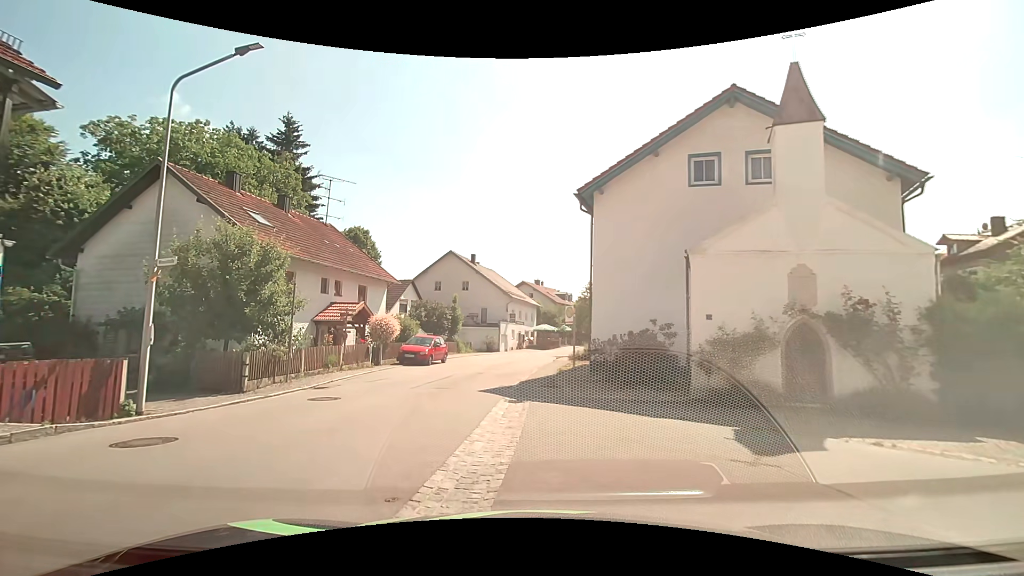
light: Day
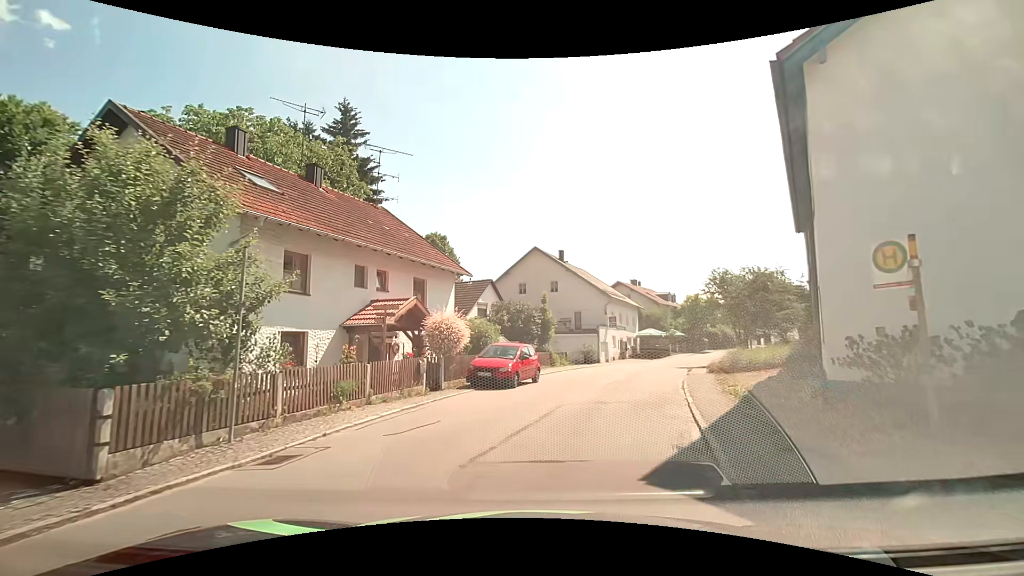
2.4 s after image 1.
(-1.2, +9.1) m; -8°
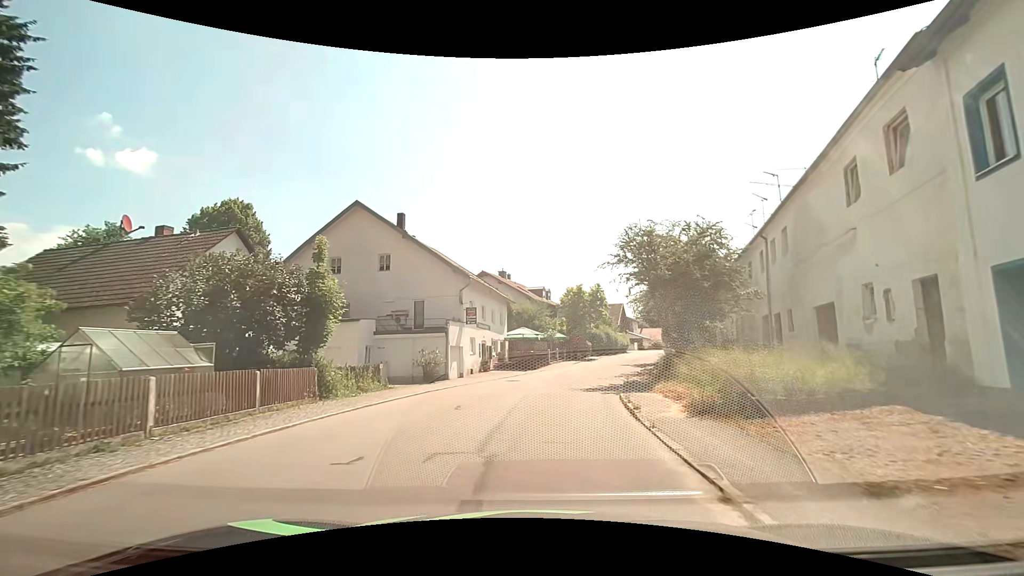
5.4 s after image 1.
(+2.5, +17.9) m; +13°
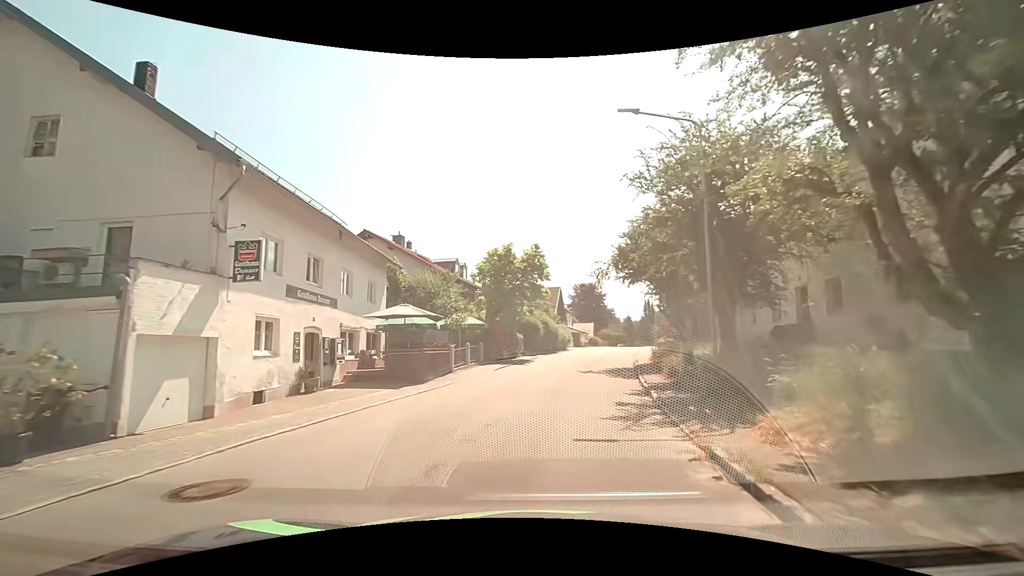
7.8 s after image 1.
(+1.4, +19.0) m; +9°
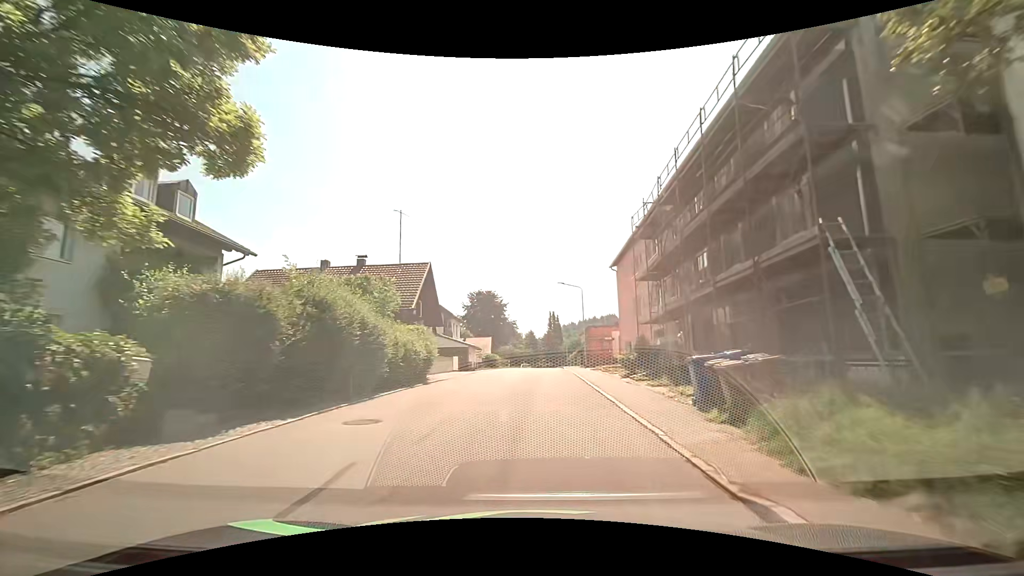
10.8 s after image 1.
(+3.6, +27.2) m; +12°
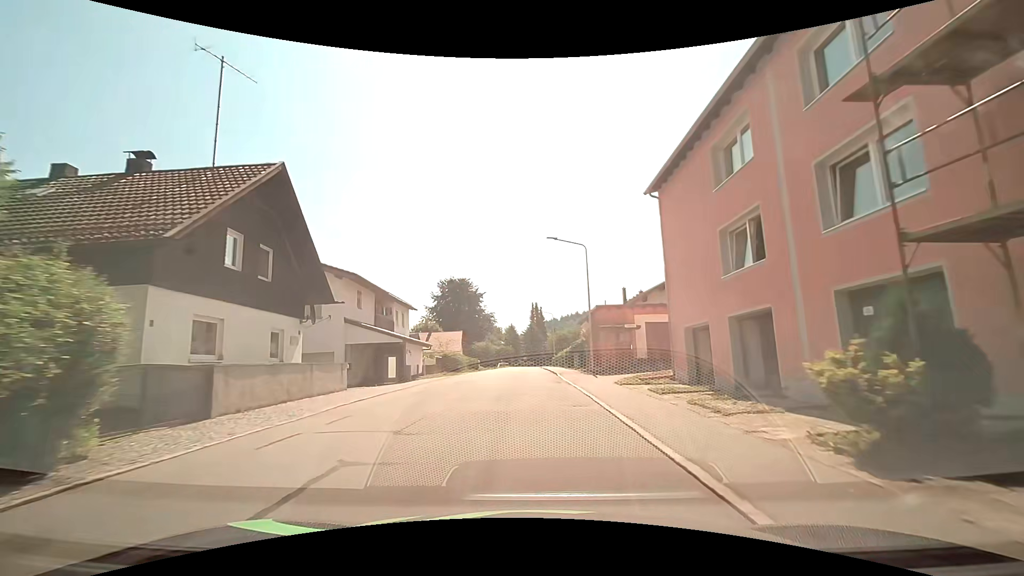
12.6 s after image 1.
(+0.4, +17.7) m; +2°
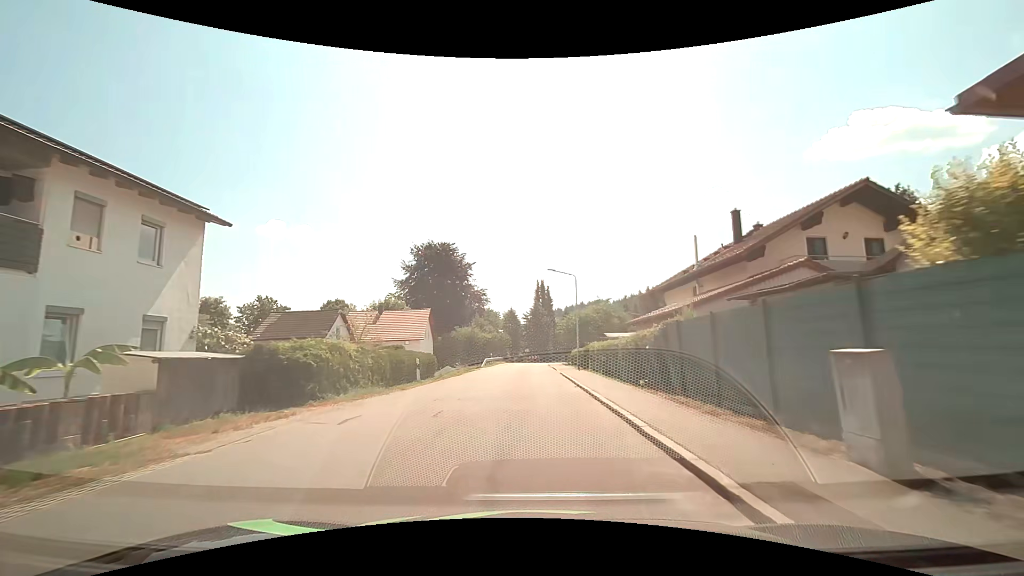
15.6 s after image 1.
(-0.5, +30.0) m; -1°
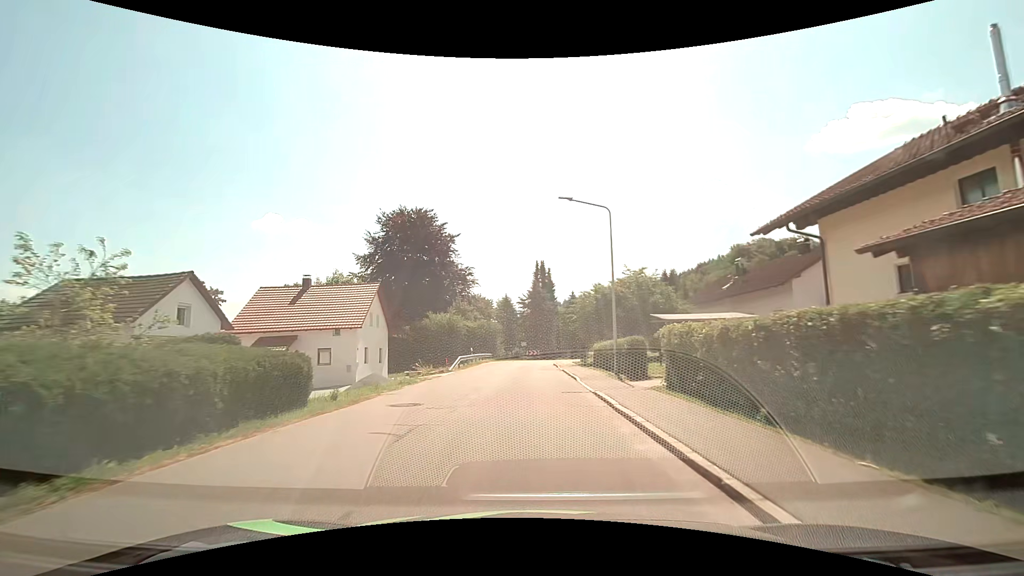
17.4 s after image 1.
(0.0, +17.9) m; 0°
(0, +10) (0, +20) (0, +30) (0, +40) (+2, +50) (+7, +58) (+13, +66) (+17, +75) (+20, +85) (+20, +95) m
